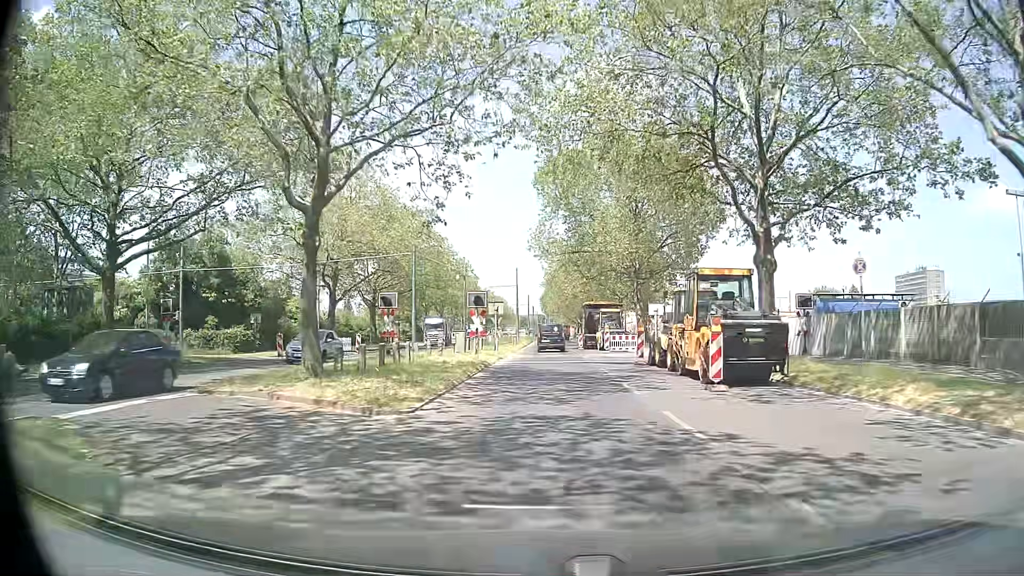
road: secondary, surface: asphalt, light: Day
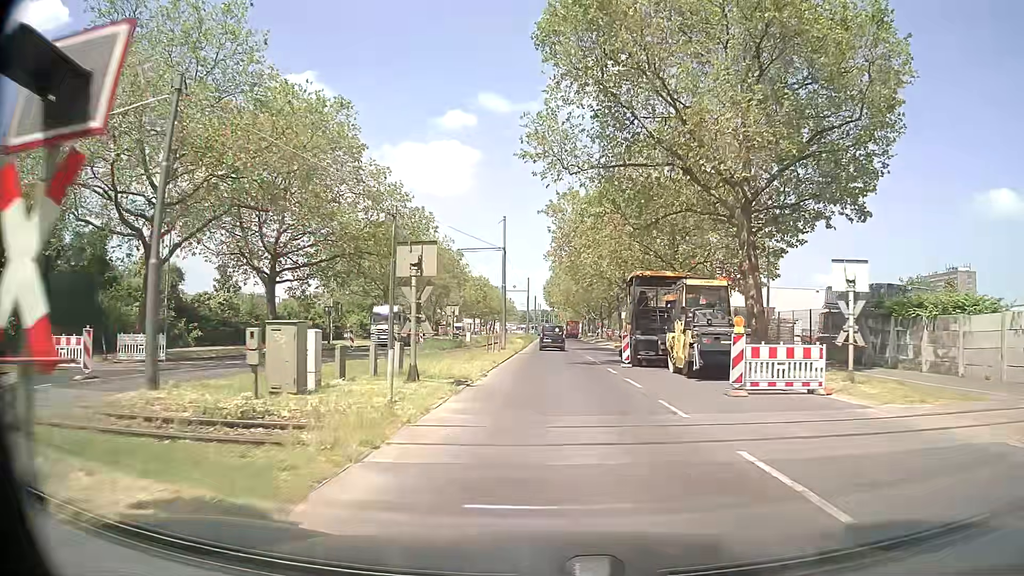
(-0.3, +28.0) m; 0°
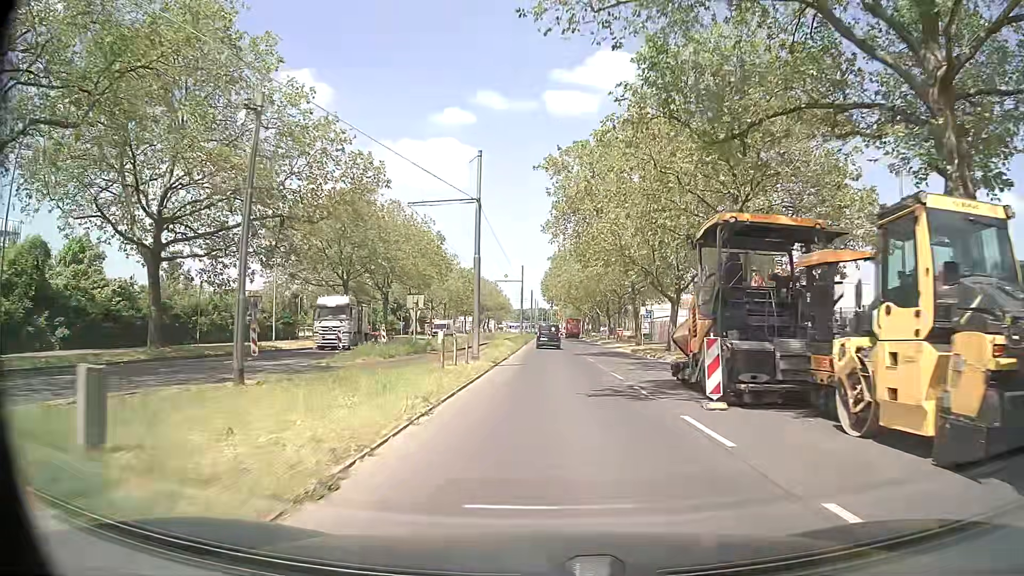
(0.0, +14.0) m; 0°
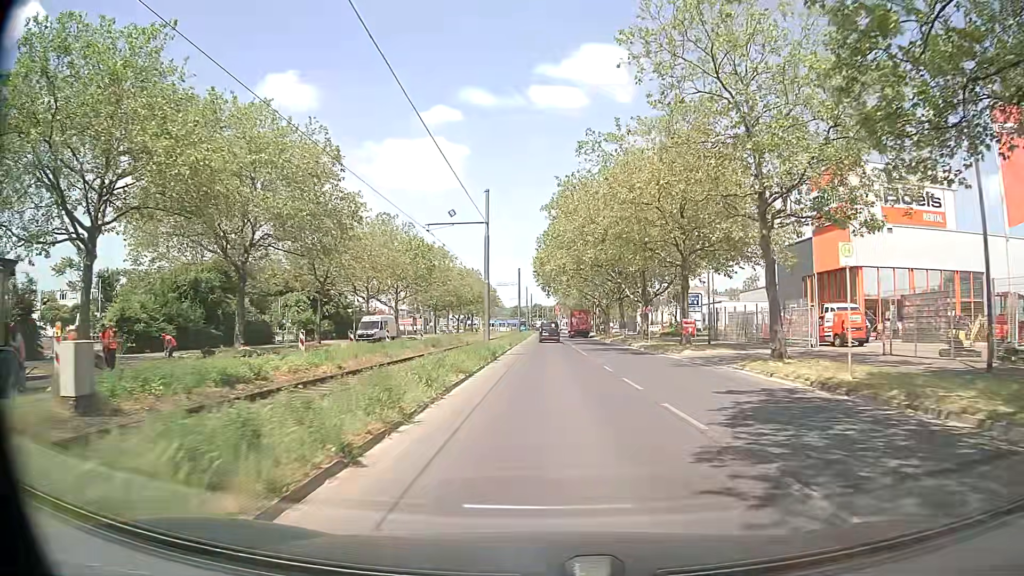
(+0.3, +35.1) m; +1°
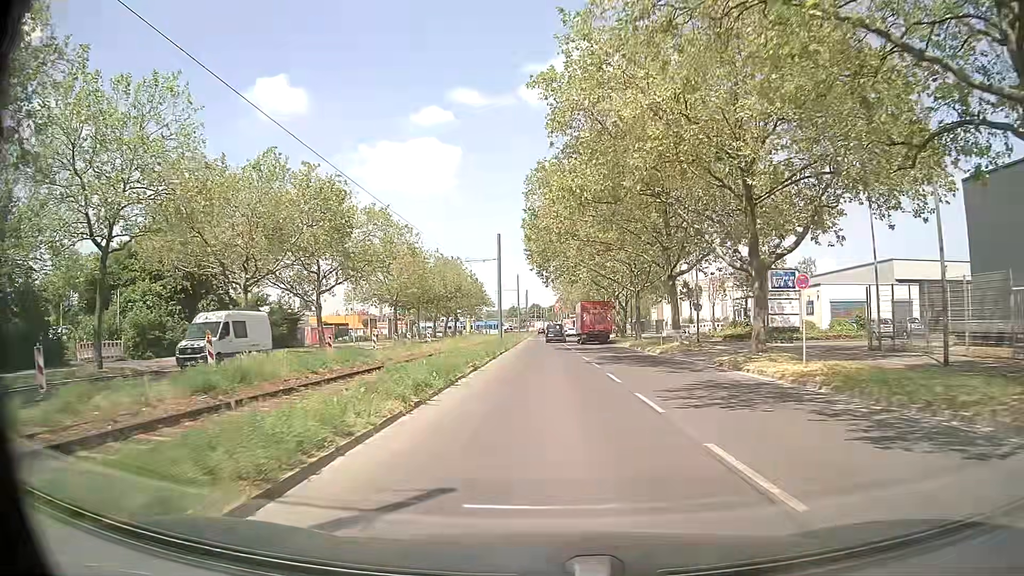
(0.0, +28.3) m; 0°
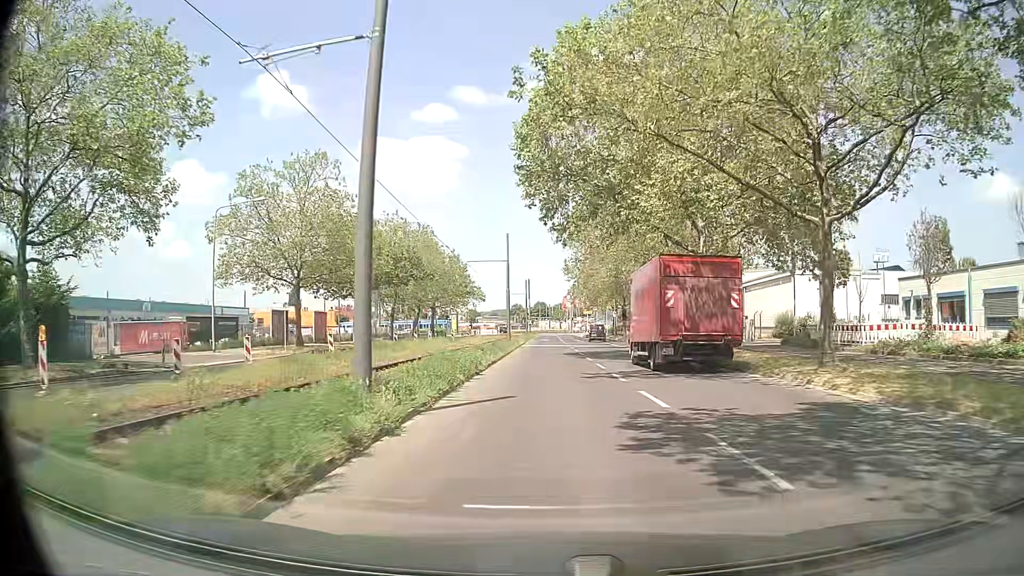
(-0.4, +35.5) m; -1°
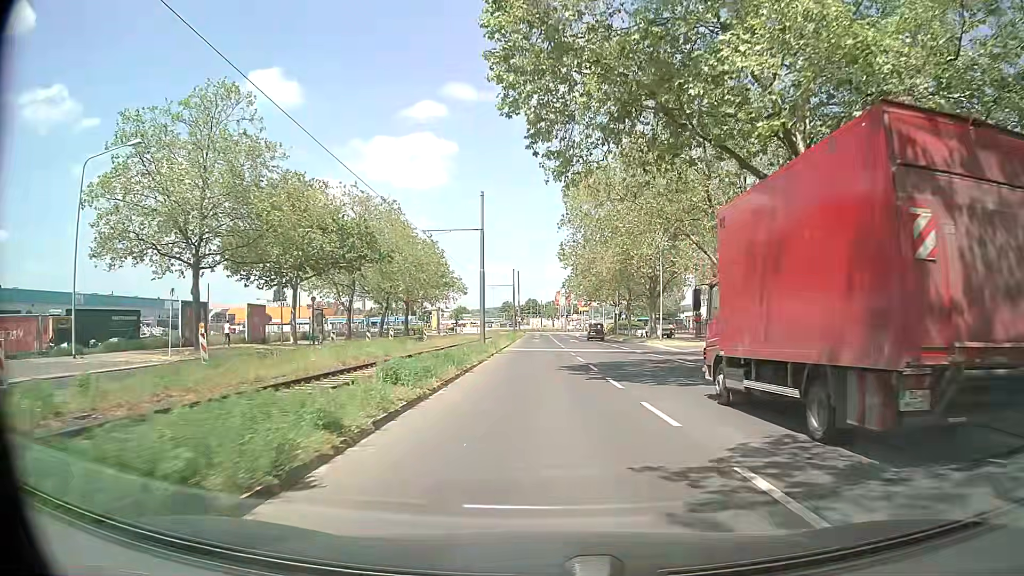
(+0.2, +14.2) m; +1°
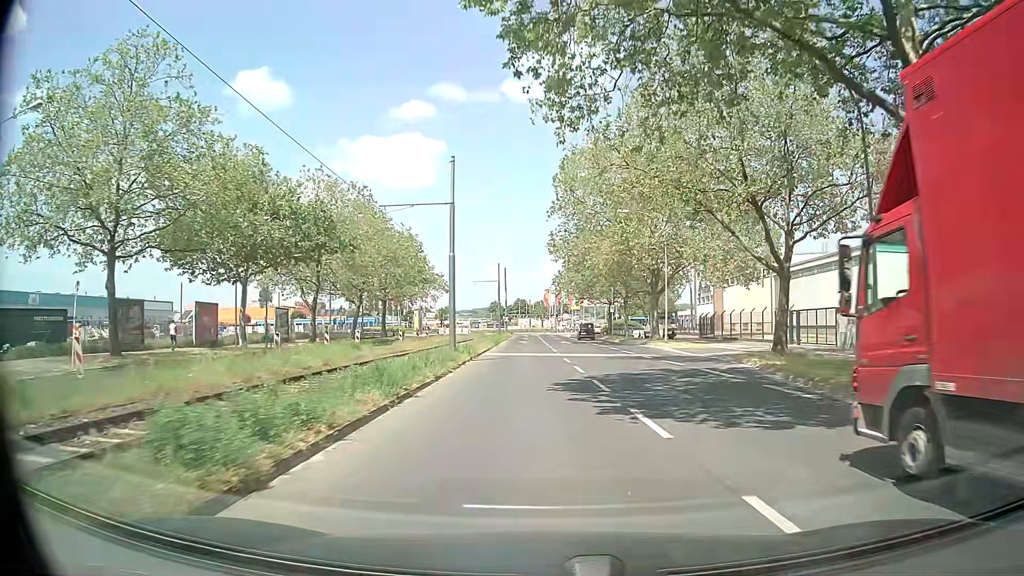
(0.0, +7.1) m; +1°
(0, +10) (0, +20) (+1, +30) (+2, +40) (+2, +50) (+1, +60) (+1, +70) (+1, +80) (+1, +90) (+1, +100) m
